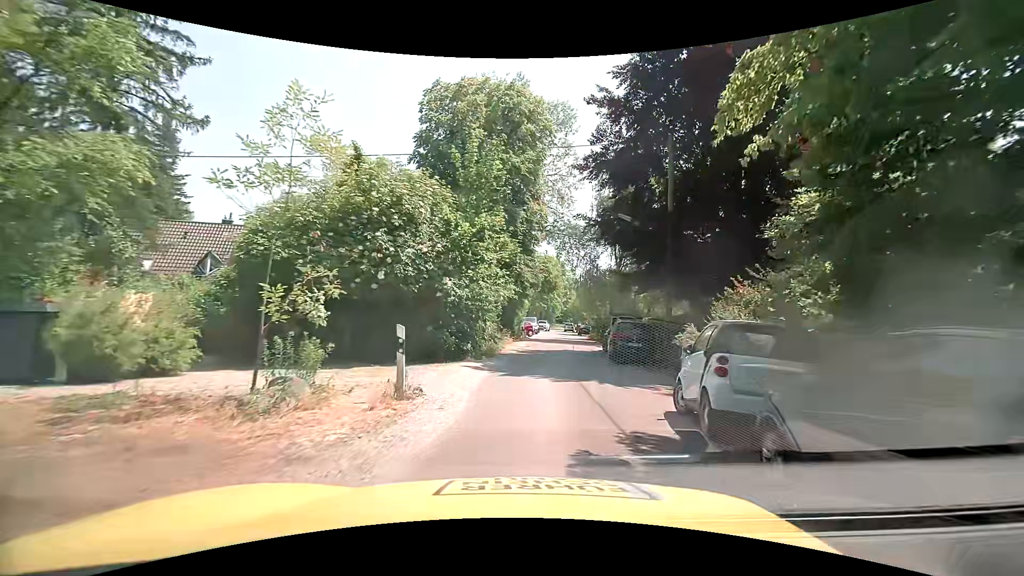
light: Day
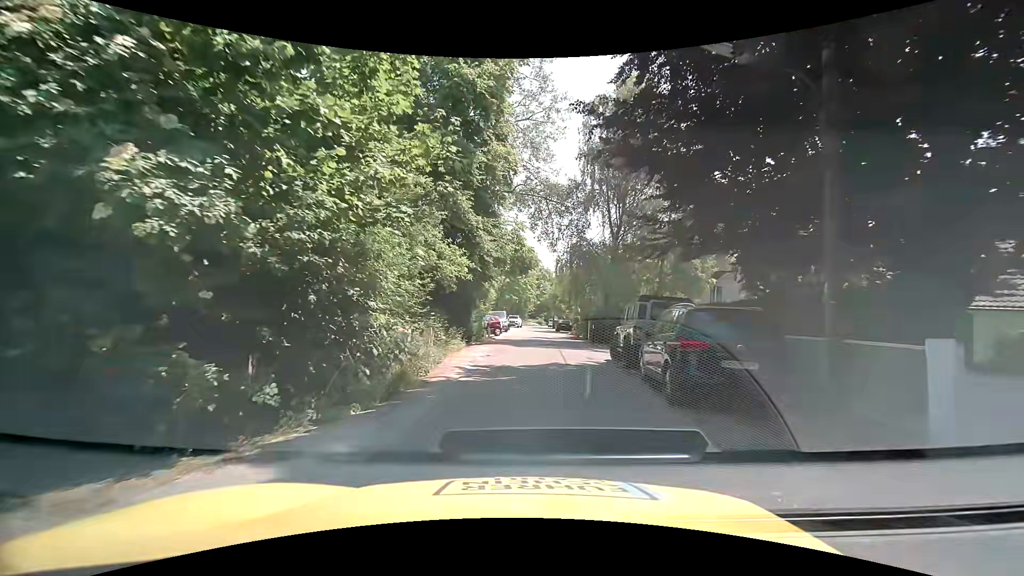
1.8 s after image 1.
(+0.5, +11.5) m; +4°
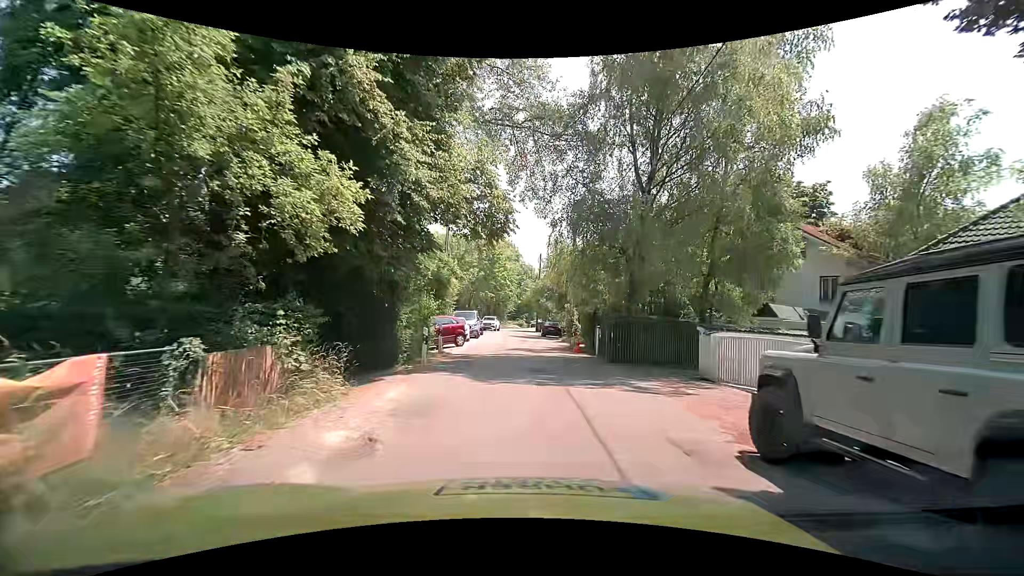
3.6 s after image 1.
(+0.1, +11.8) m; +1°
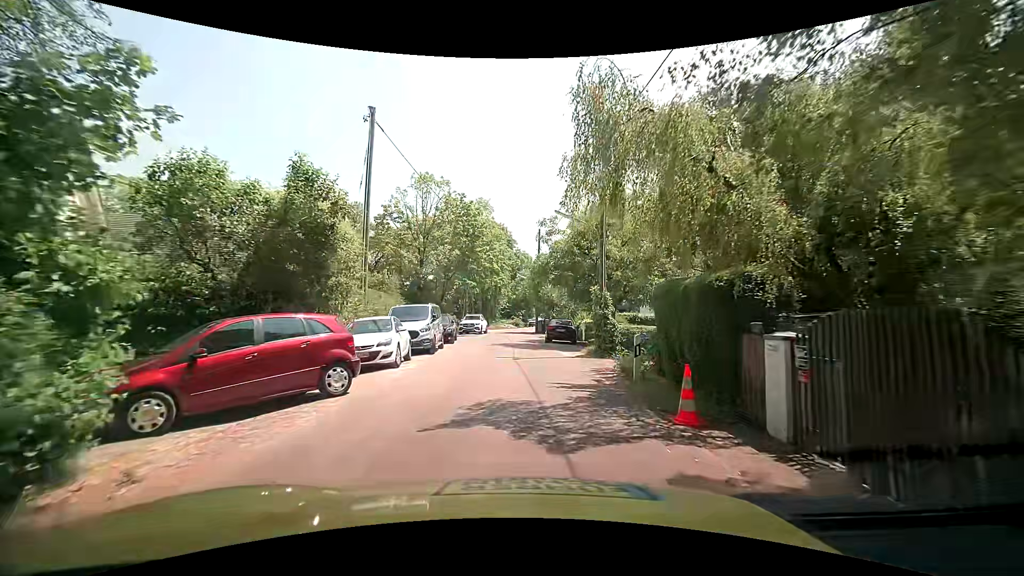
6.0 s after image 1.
(+0.6, +16.0) m; +1°
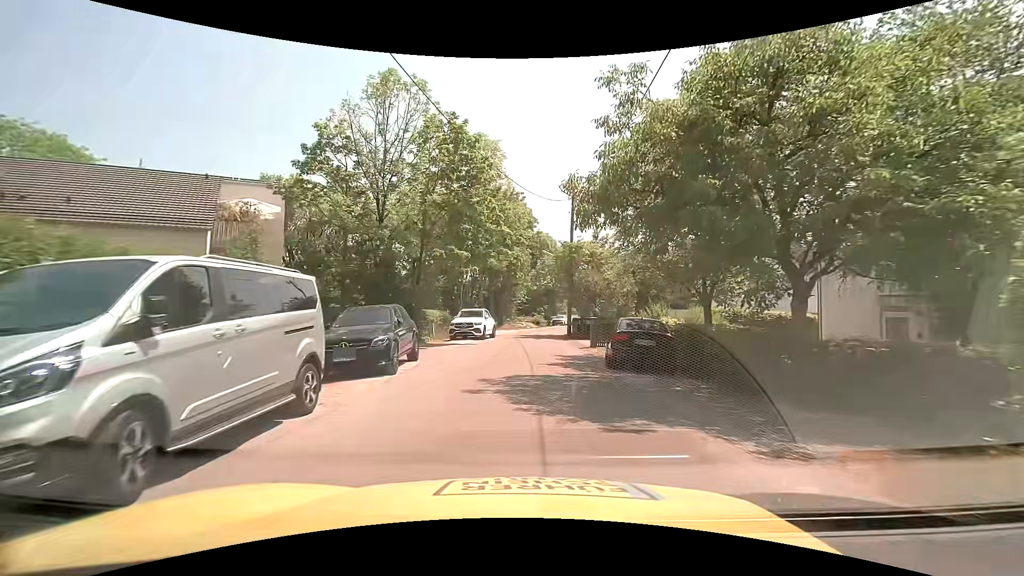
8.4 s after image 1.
(-0.3, +16.0) m; -3°
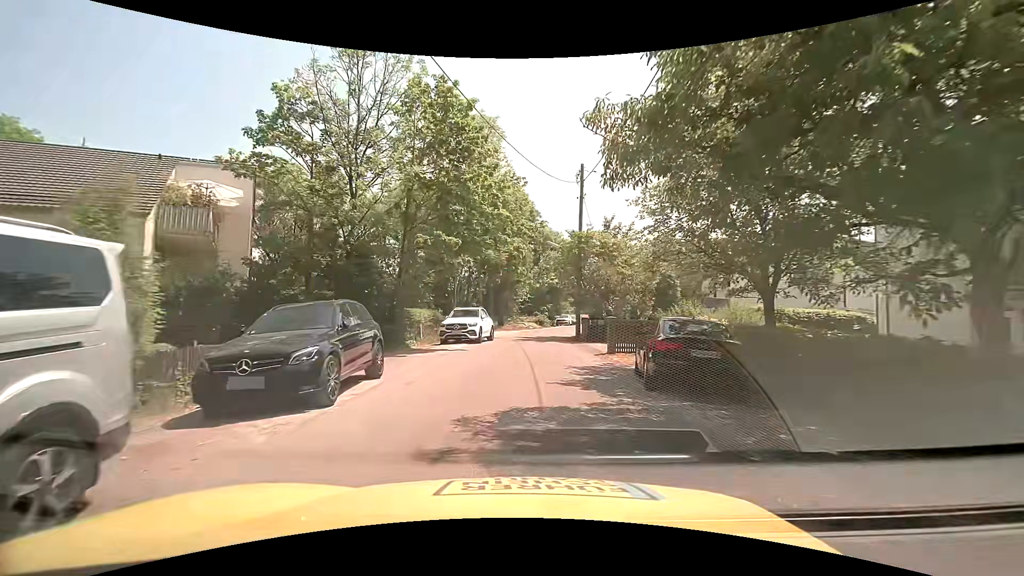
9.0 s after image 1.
(+0.1, +3.9) m; 0°
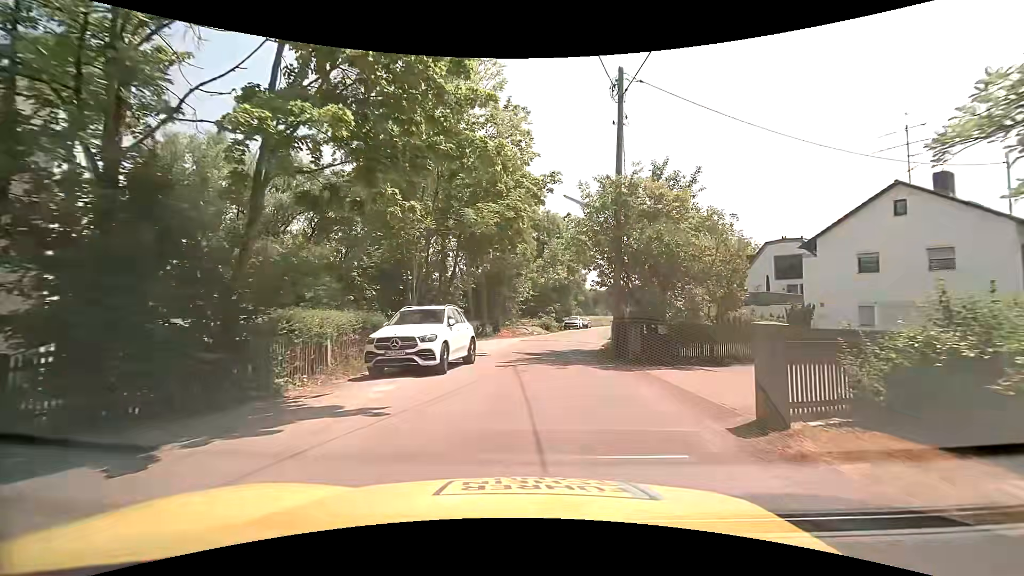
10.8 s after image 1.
(+0.1, +11.4) m; 0°
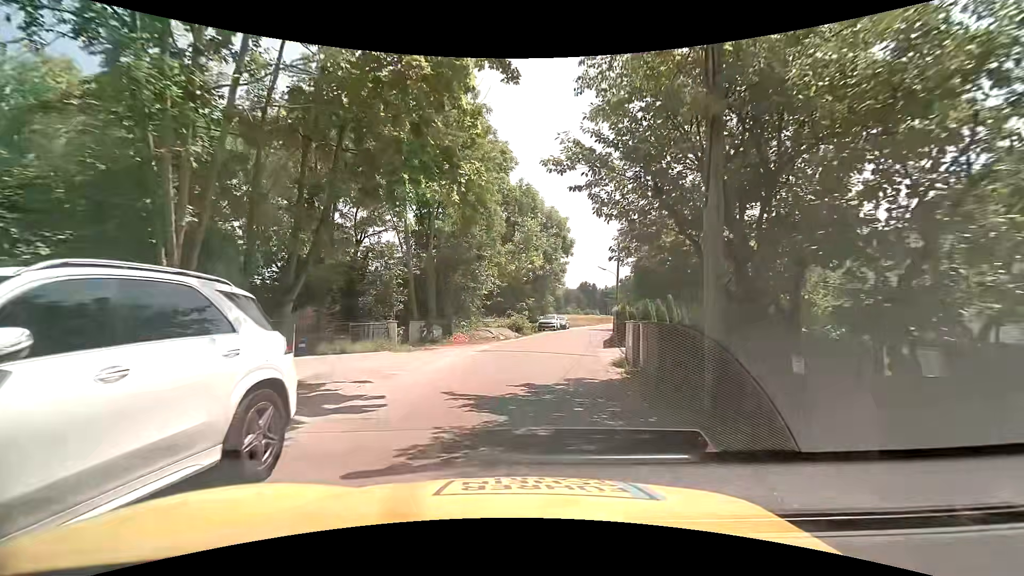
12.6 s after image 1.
(+0.4, +11.0) m; +4°
